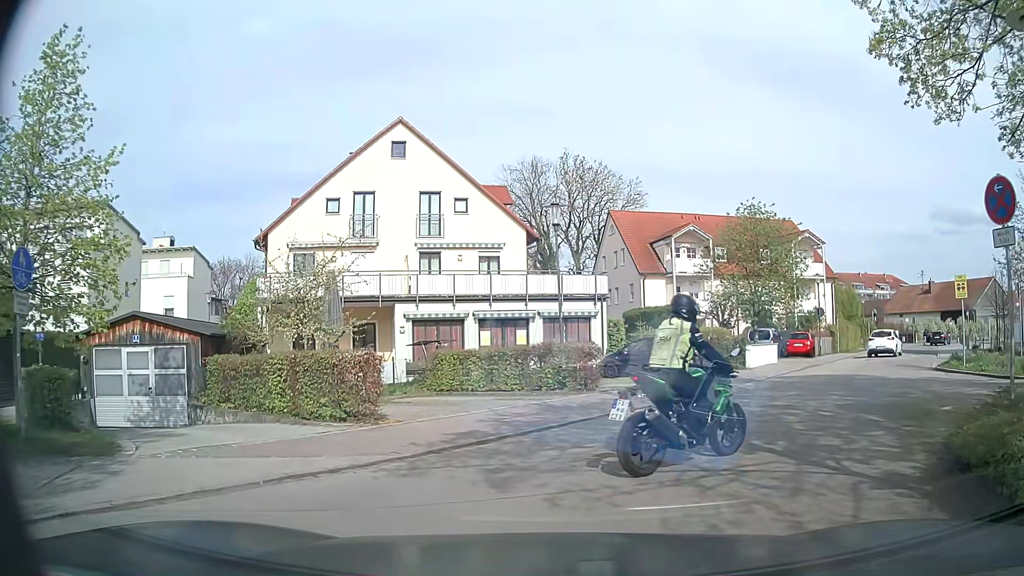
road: residential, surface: asphalt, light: Day
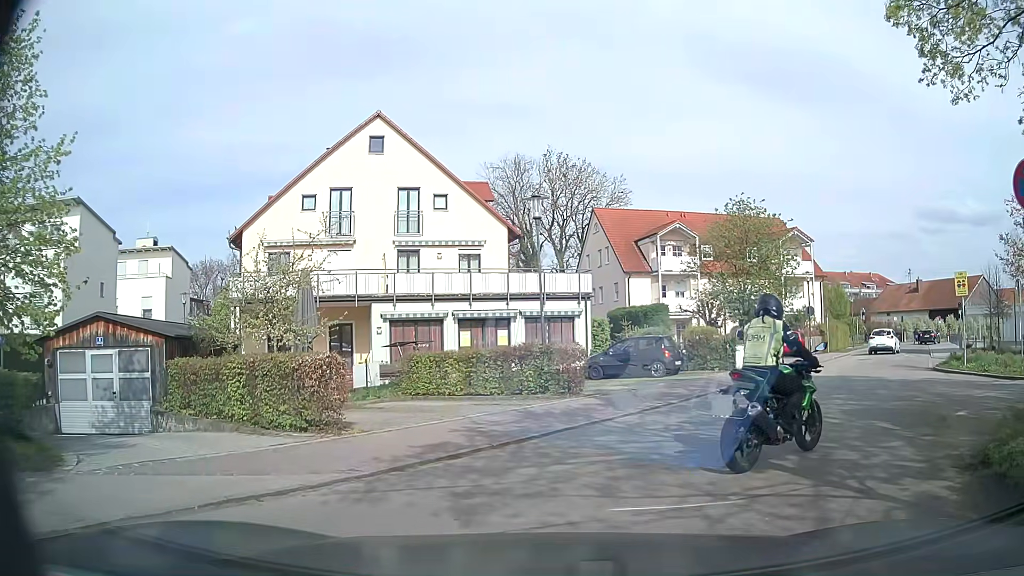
(0.0, +1.0) m; -1°
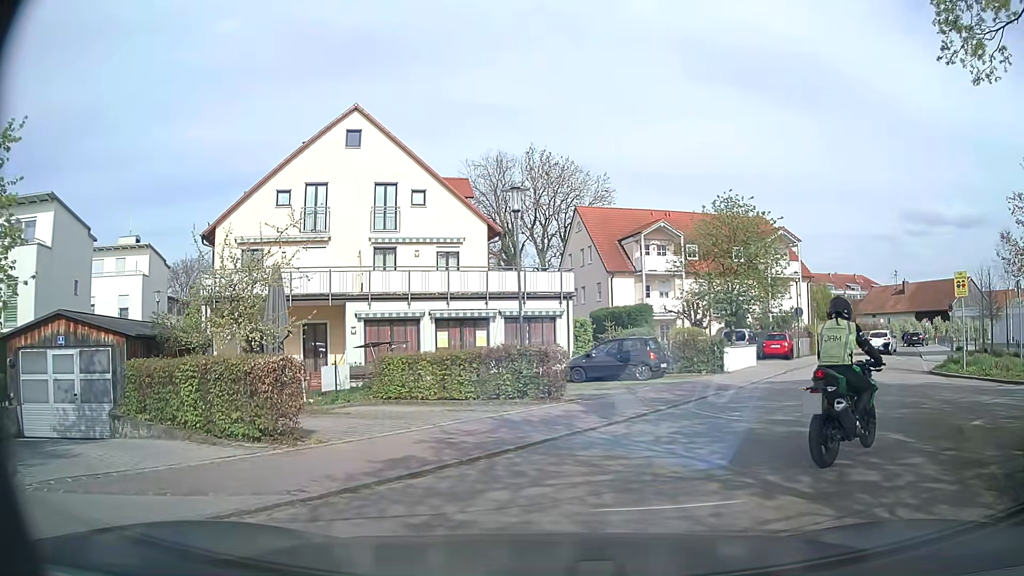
(0.0, +1.0) m; 0°
